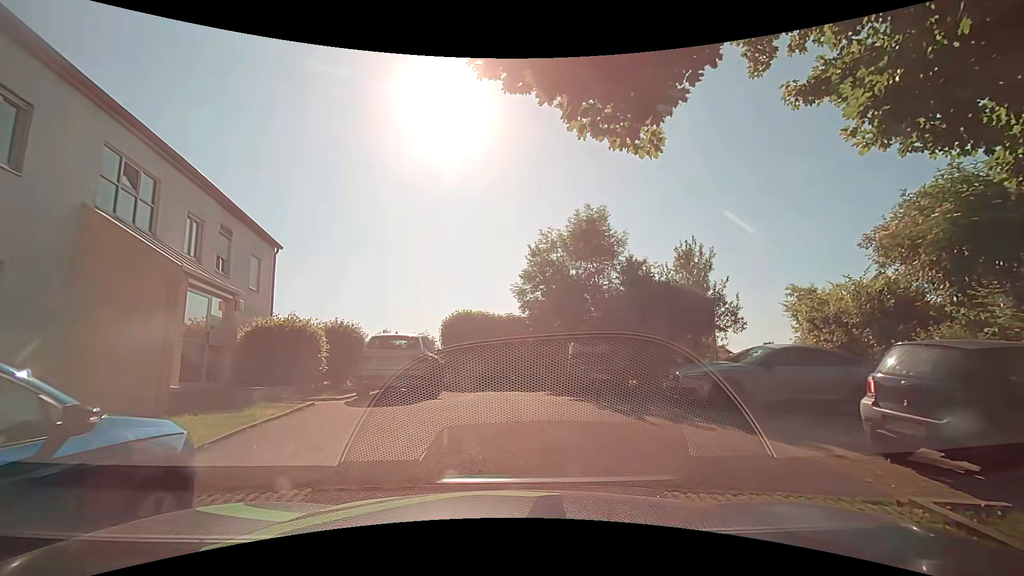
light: Day
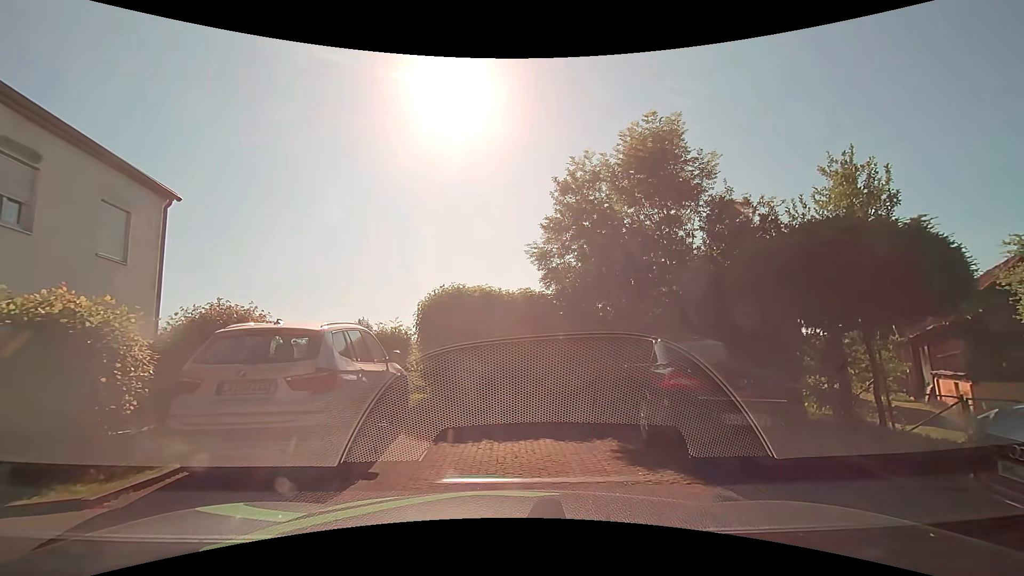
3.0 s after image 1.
(0.0, +7.2) m; -2°
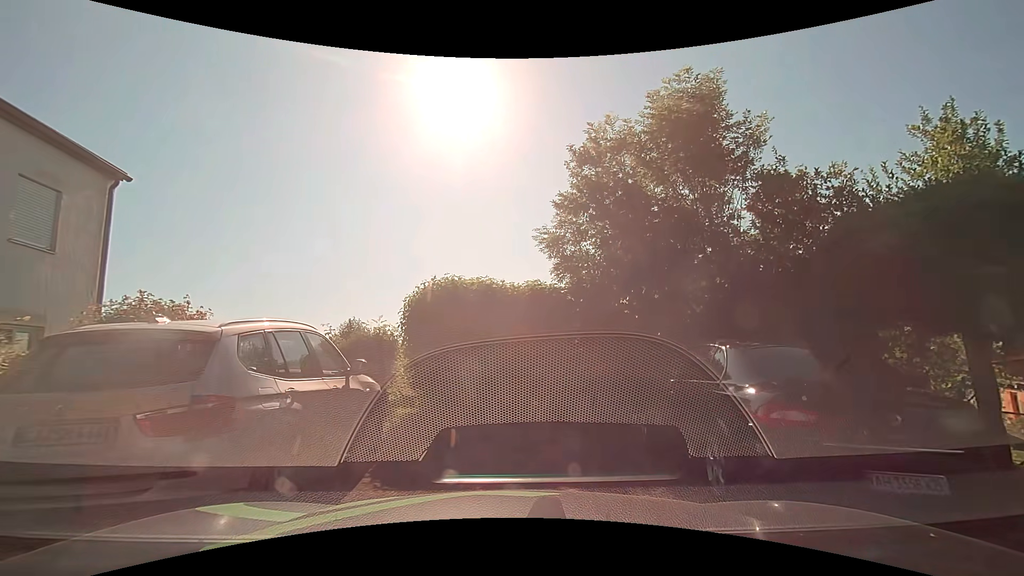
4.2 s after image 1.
(+0.1, +2.2) m; +1°
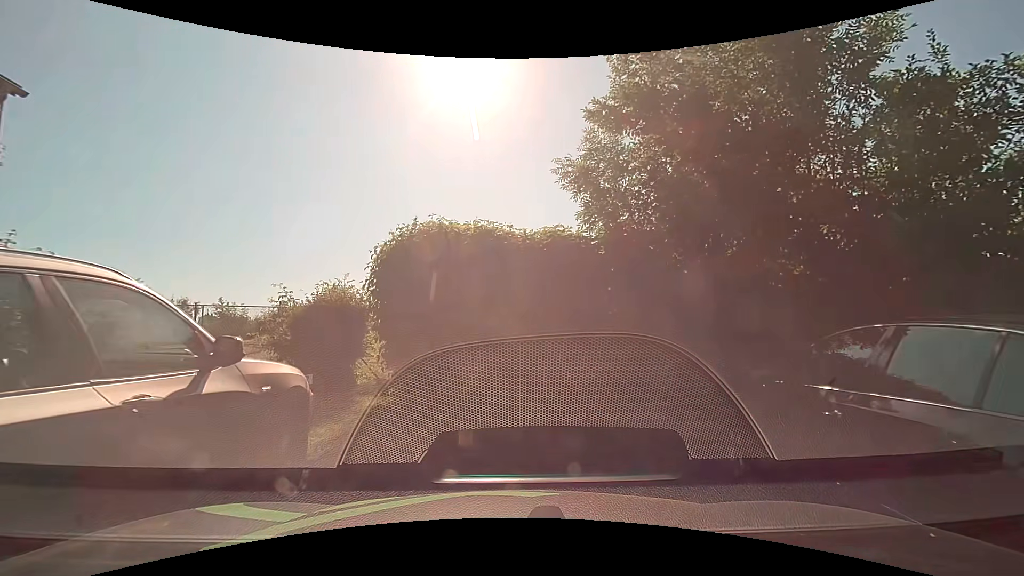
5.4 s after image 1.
(-0.1, +2.8) m; -3°
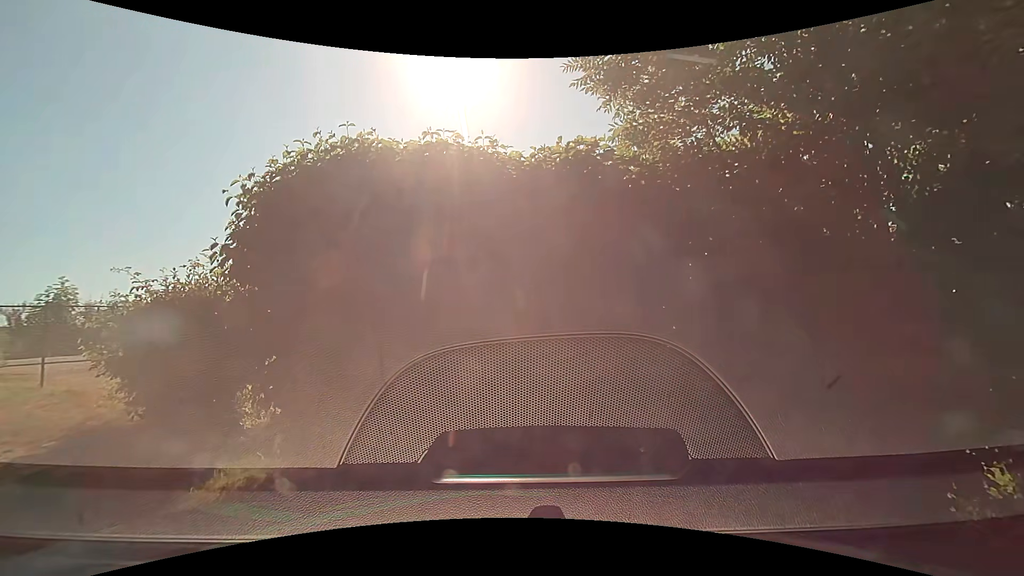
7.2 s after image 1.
(+0.1, +3.2) m; +3°
